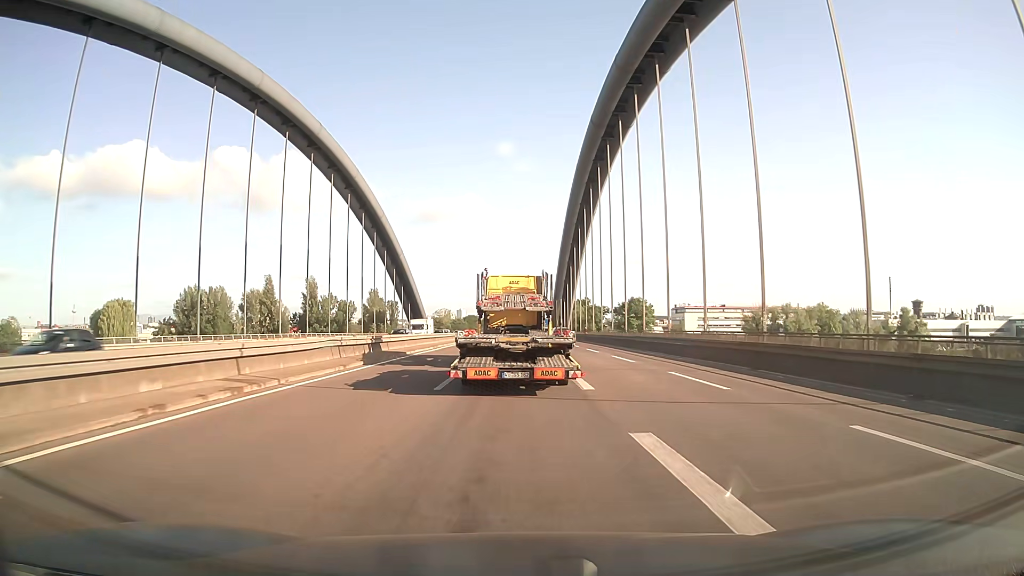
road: motorway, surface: asphalt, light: Day
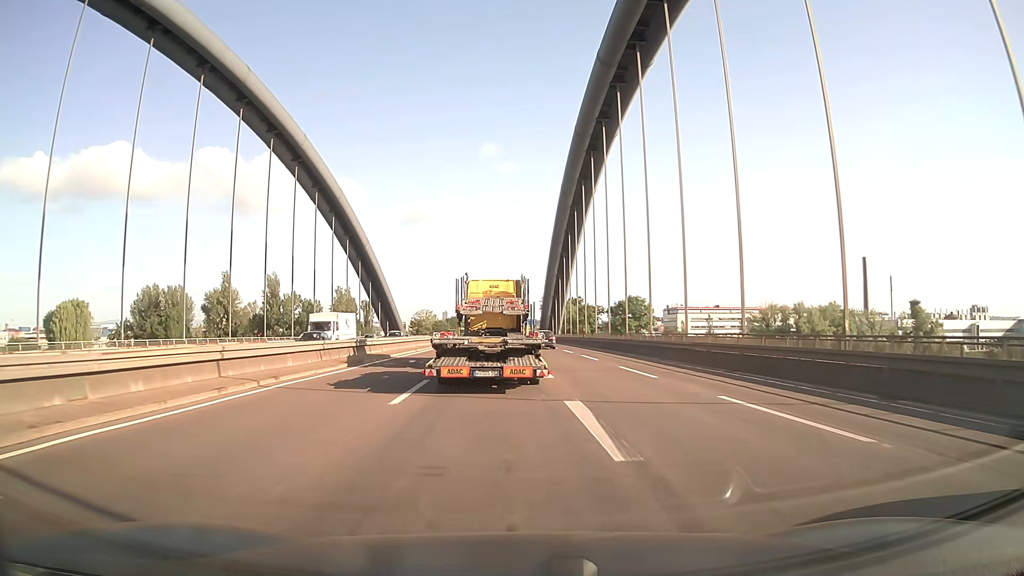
(+0.2, +19.9) m; +1°
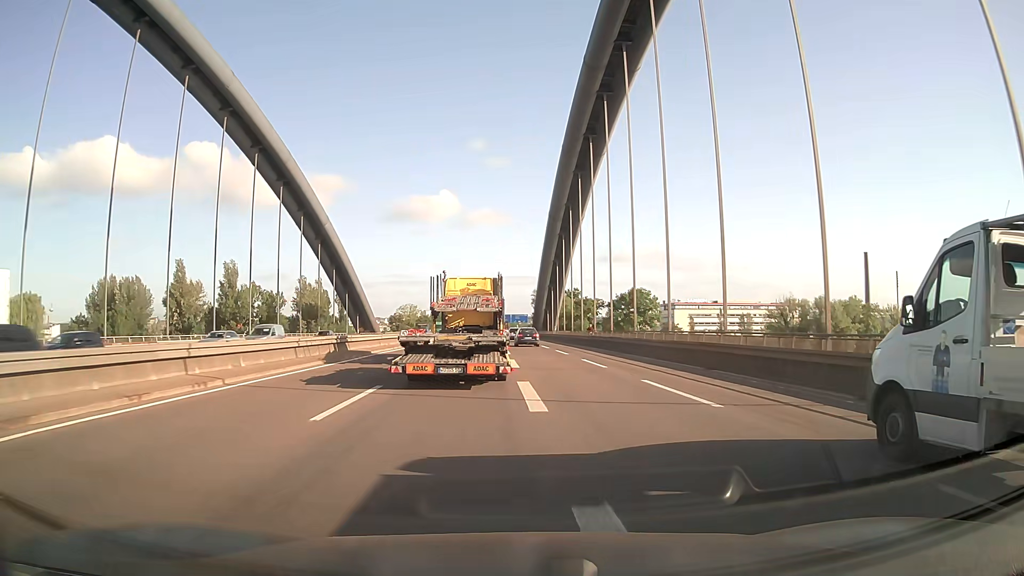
(0.0, +20.5) m; +1°
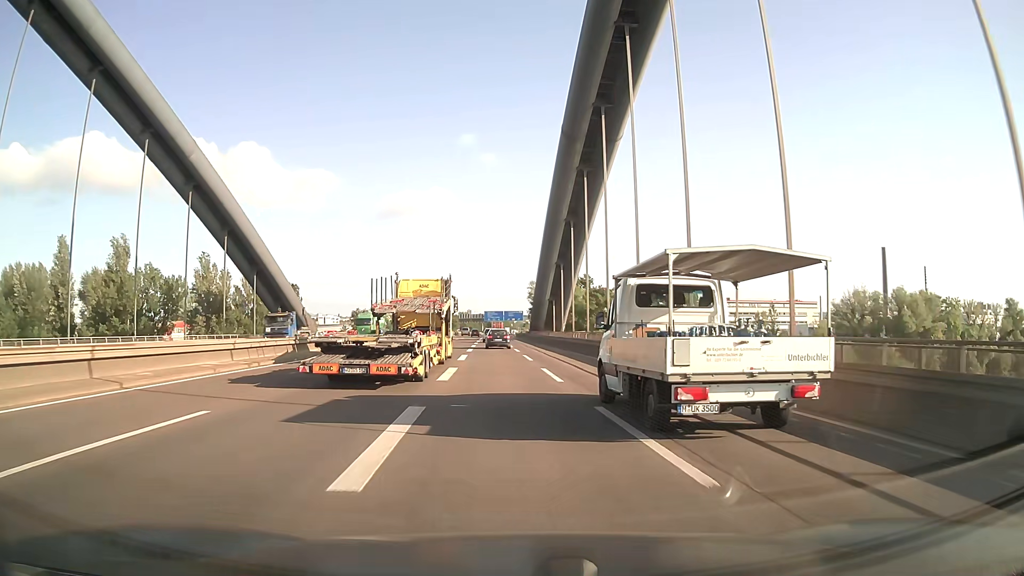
(+0.5, +42.0) m; 0°
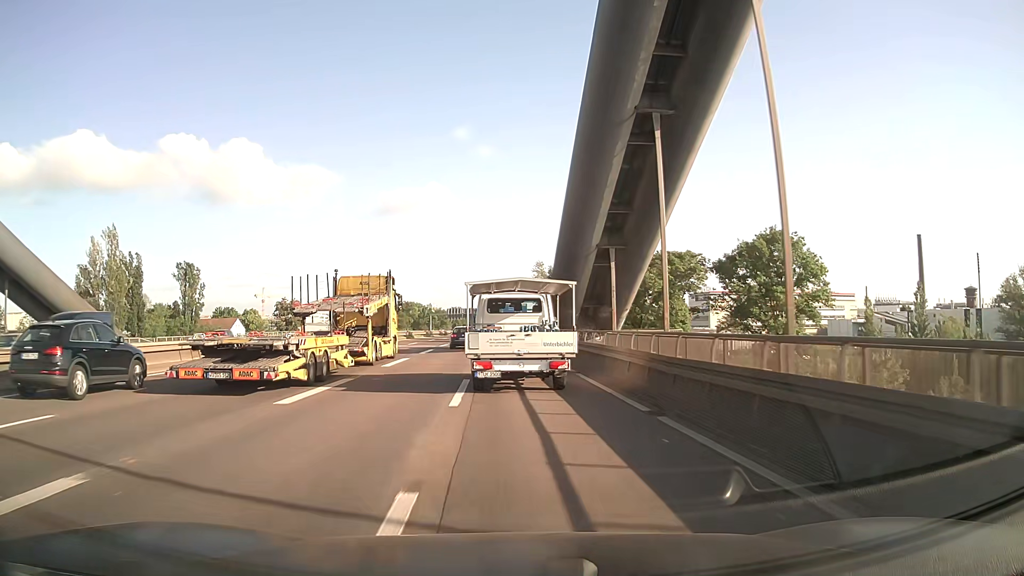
(+0.6, +55.4) m; 0°
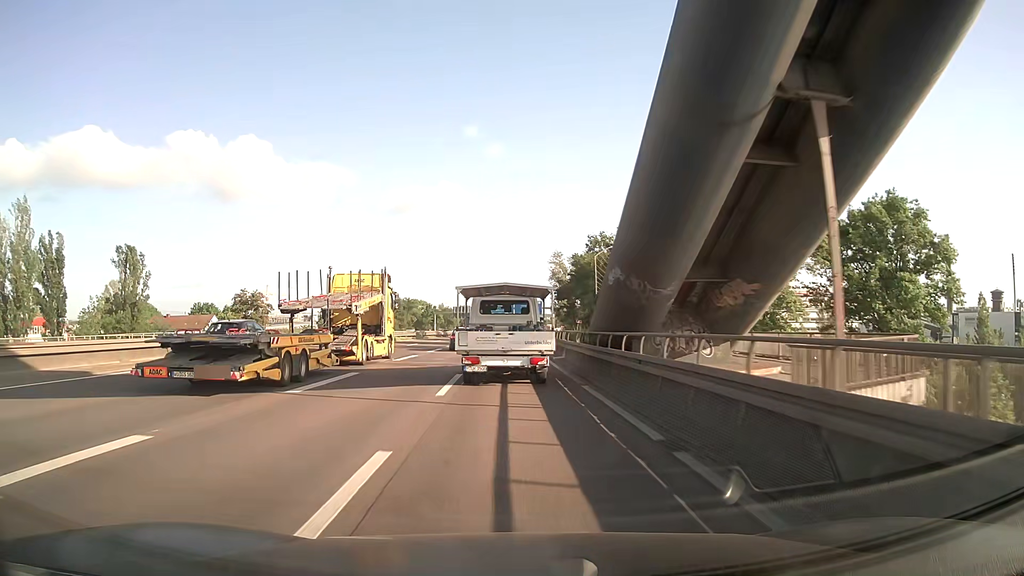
(-0.2, +22.9) m; -1°
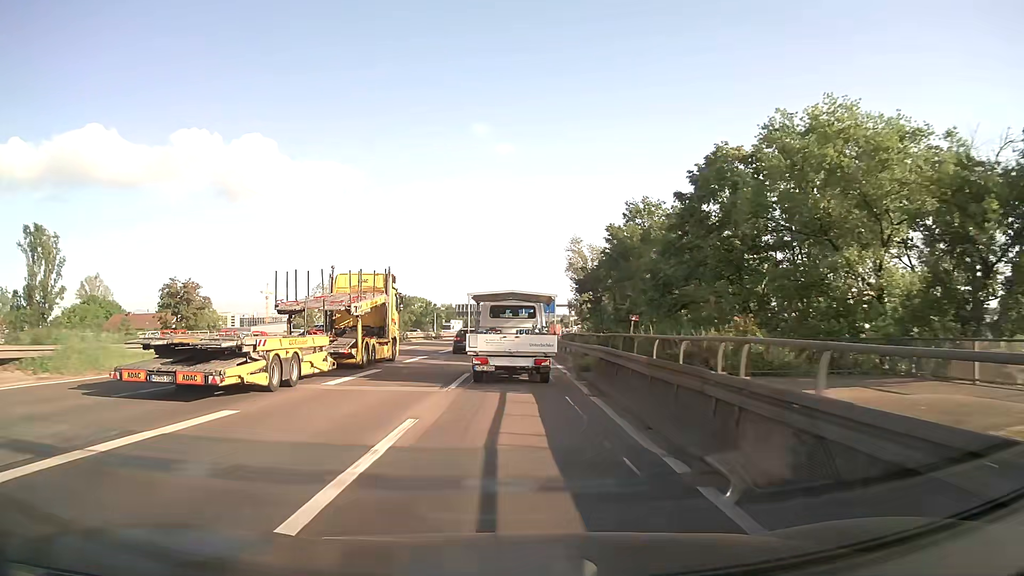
(-0.2, +23.0) m; -1°
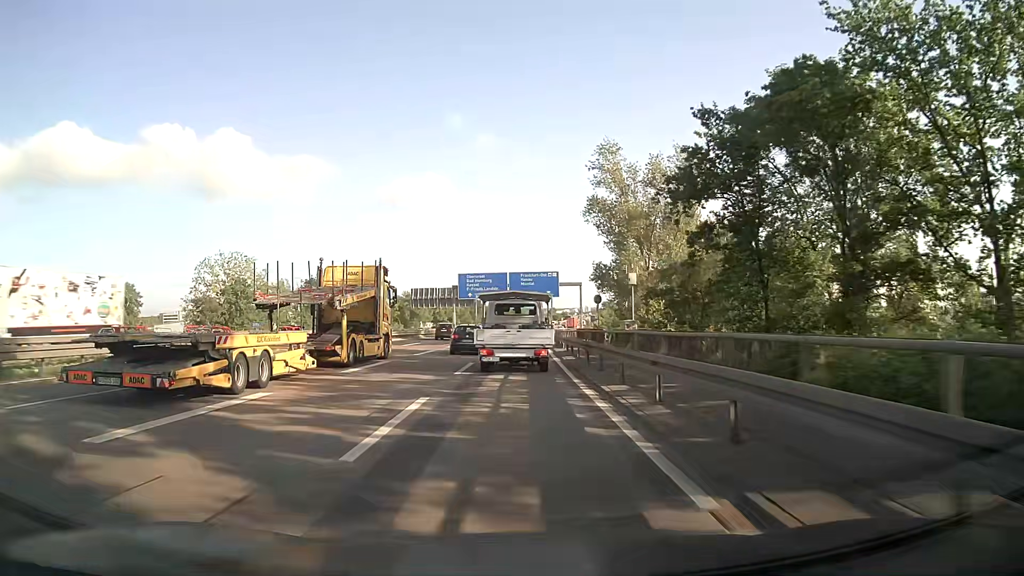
(+0.6, +57.3) m; +1°
(0, +10) (0, +20) (0, +30) (+1, +40) (+1, +50) (+1, +60) (+2, +70) (+3, +80) (+4, +90) (+4, +100) m
